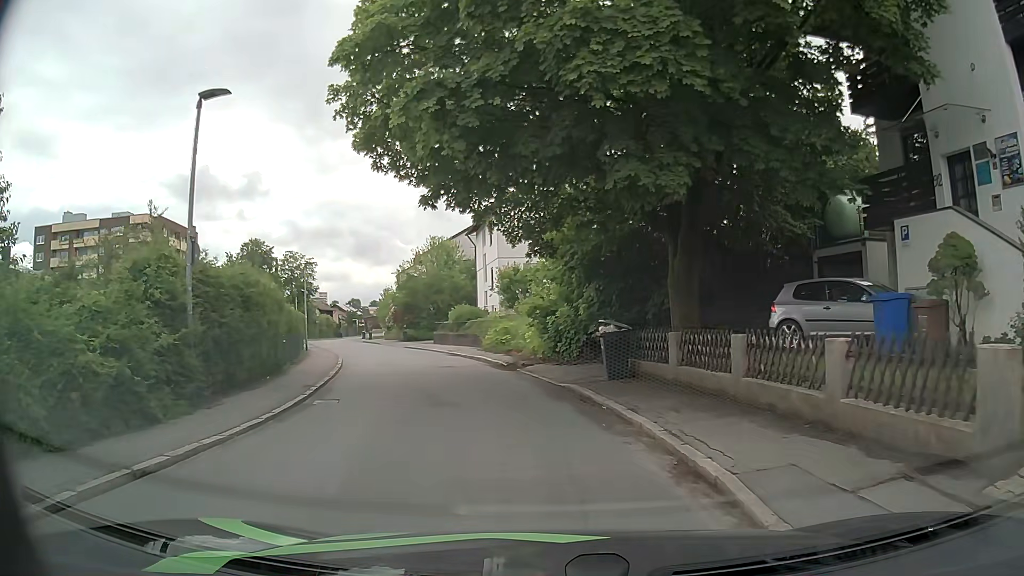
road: residential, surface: asphalt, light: Day
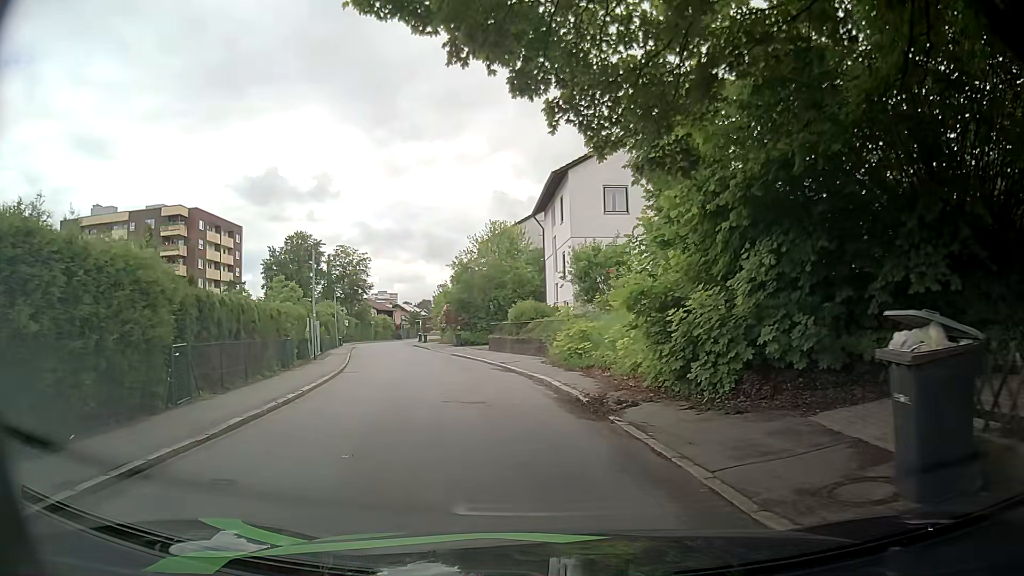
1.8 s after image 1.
(-0.6, +10.3) m; -6°
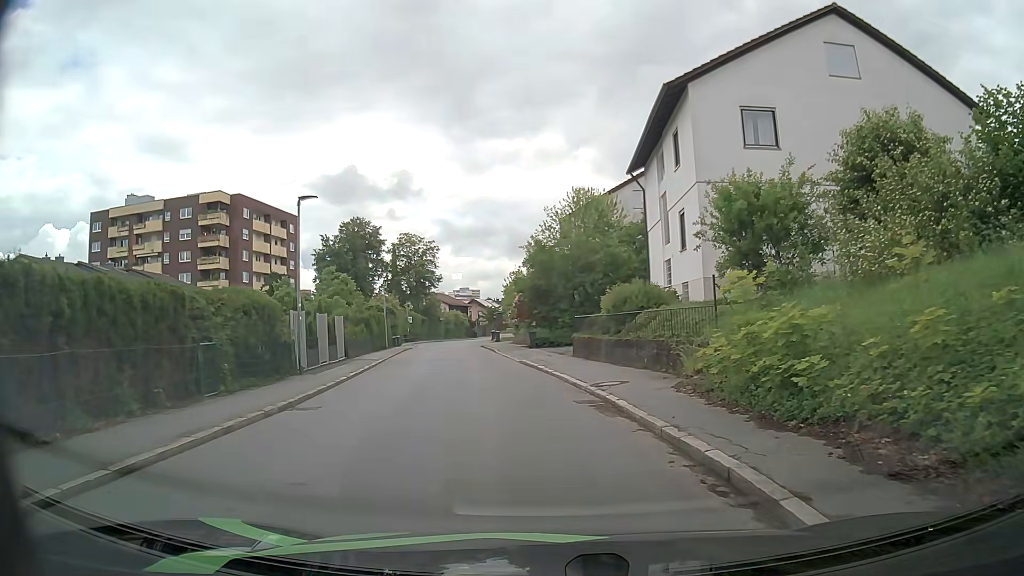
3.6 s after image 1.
(-0.7, +11.2) m; -6°
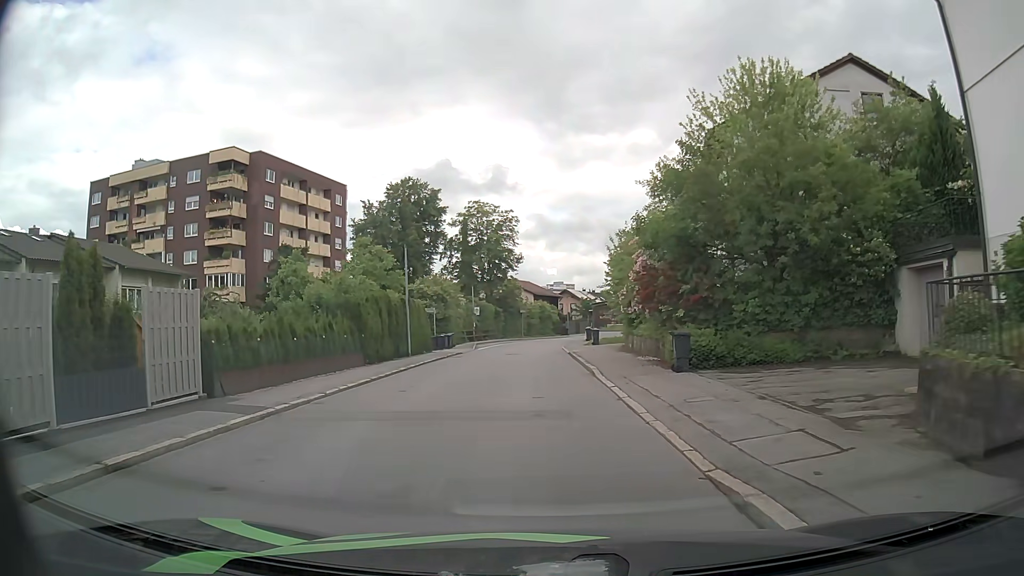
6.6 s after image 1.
(-1.8, +20.4) m; -8°
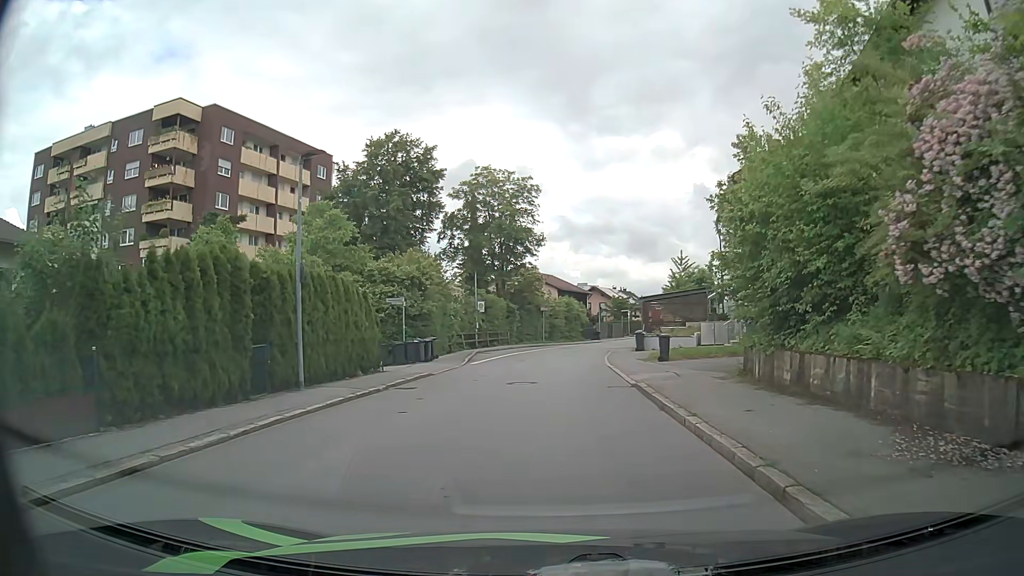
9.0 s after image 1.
(-0.7, +16.0) m; -3°
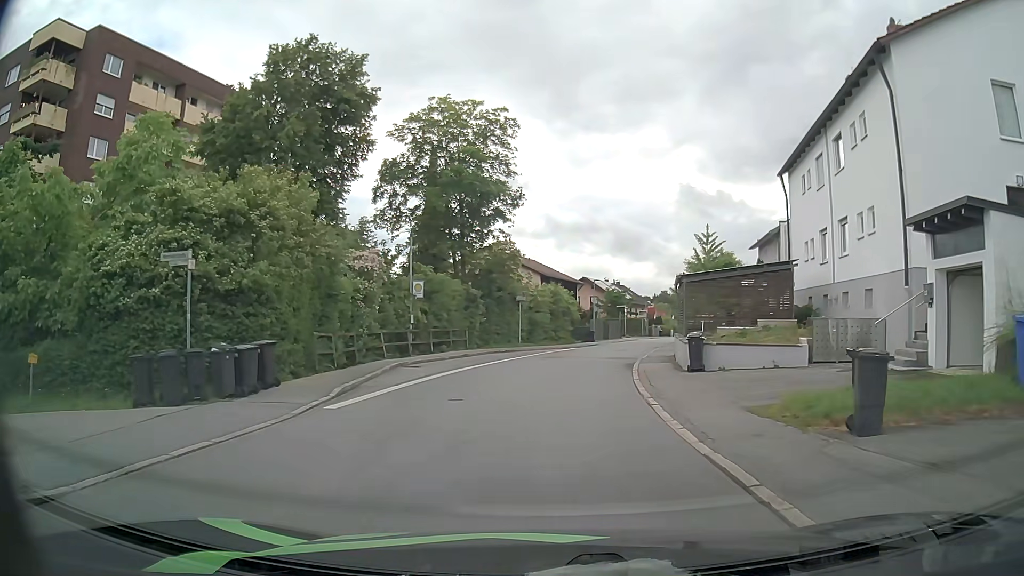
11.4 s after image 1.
(+0.2, +16.4) m; +1°
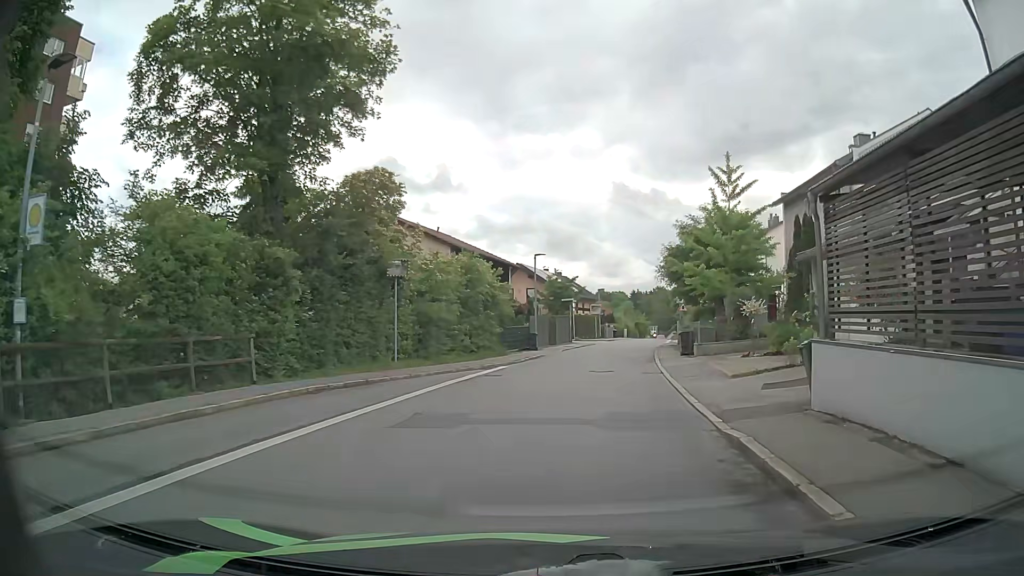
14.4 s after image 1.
(+0.9, +19.9) m; +6°
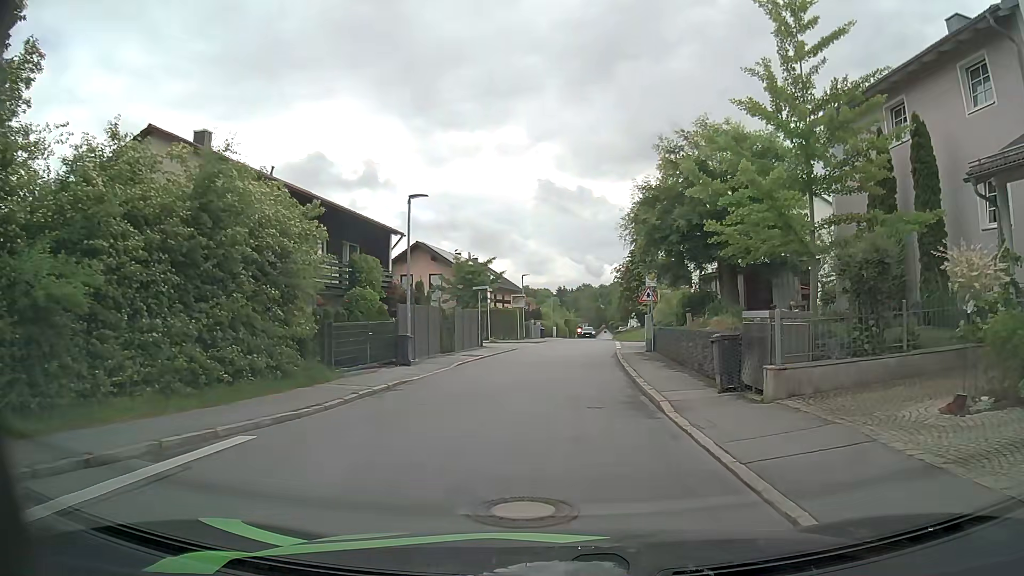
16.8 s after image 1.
(+1.0, +15.8) m; +7°
(0, +10) (0, +20) (+1, +30) (+2, +40) (+3, +50) (+3, +60) (+4, +70) (+5, +80) (+5, +90) (+6, +100) m
